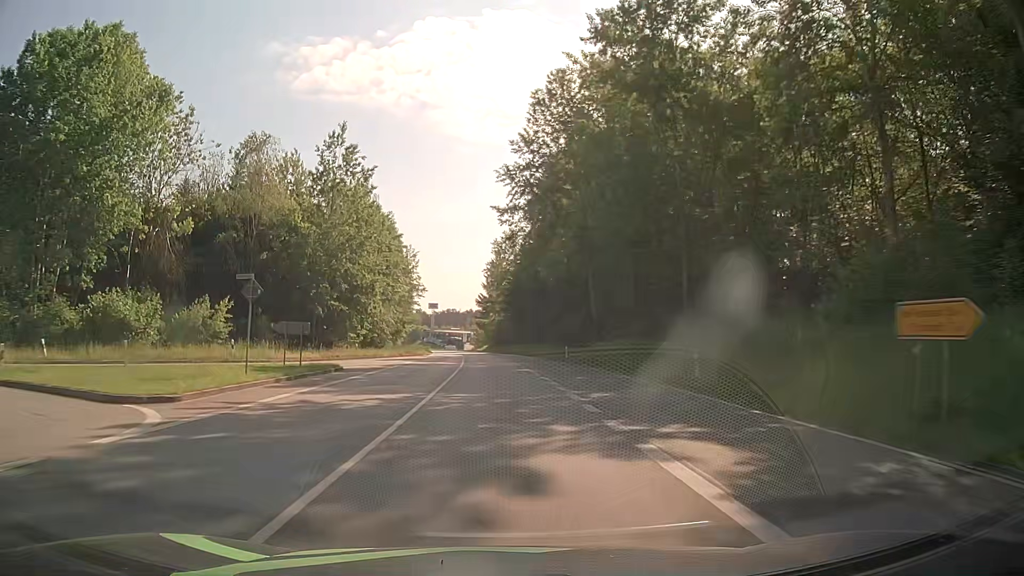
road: secondary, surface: asphalt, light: Day
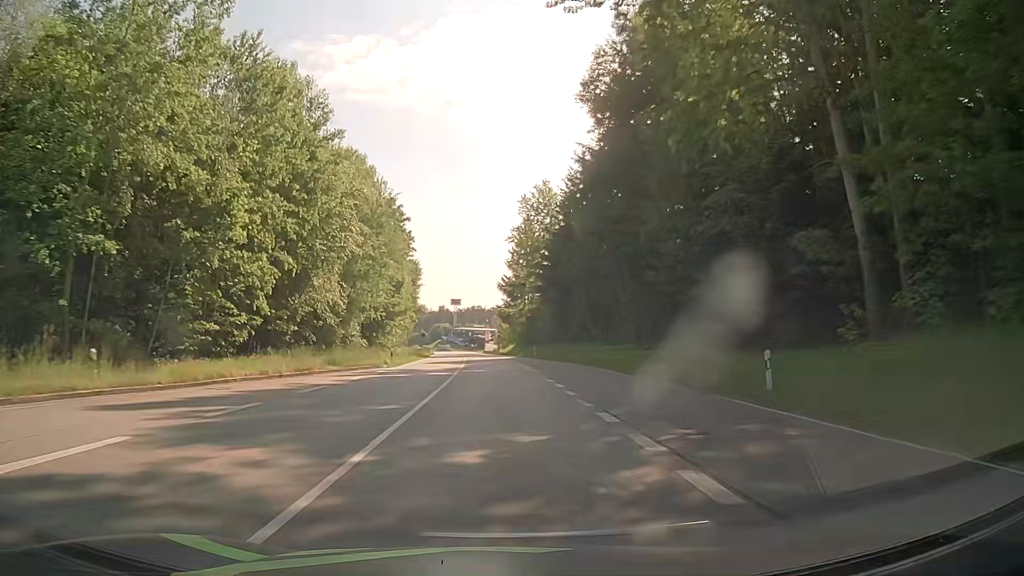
(-1.0, +37.7) m; -3°
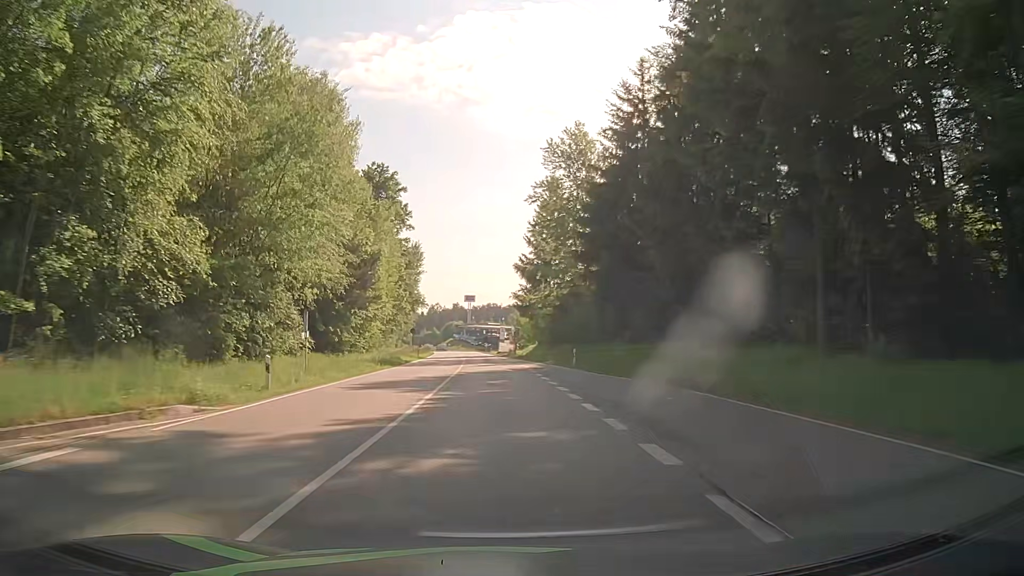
(-0.2, +25.2) m; -1°
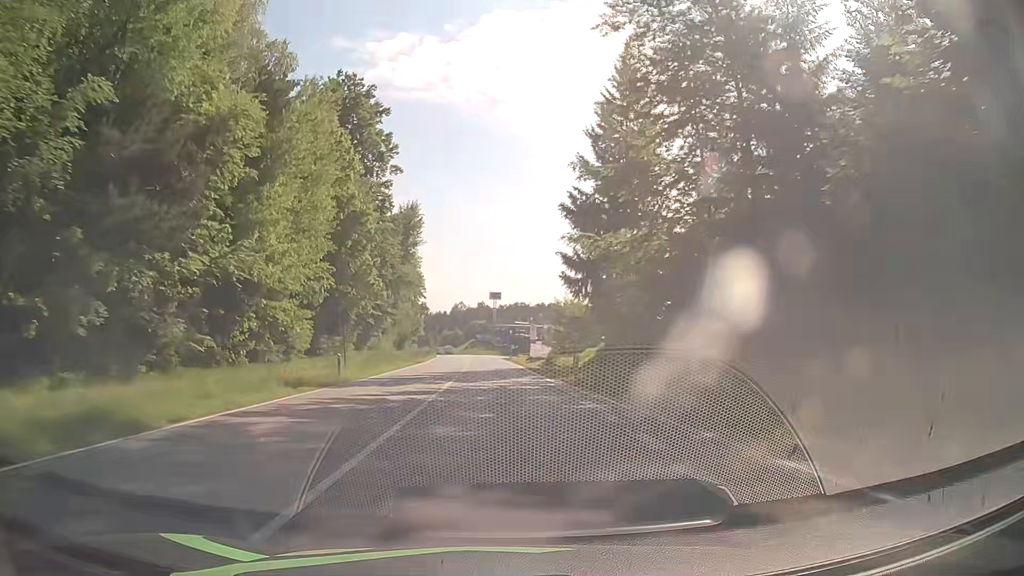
(-0.6, +37.7) m; -2°
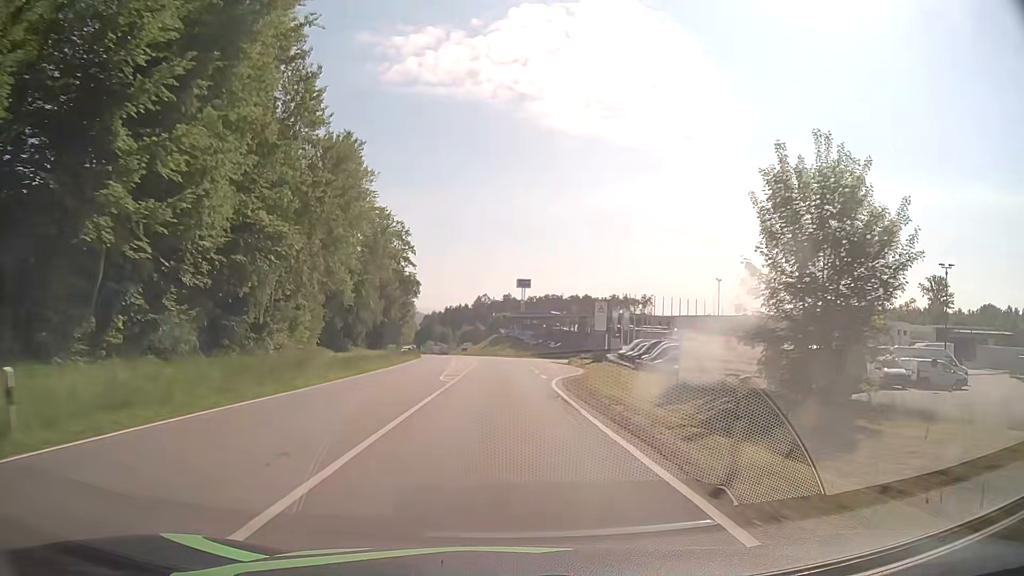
(-1.4, +62.8) m; -2°
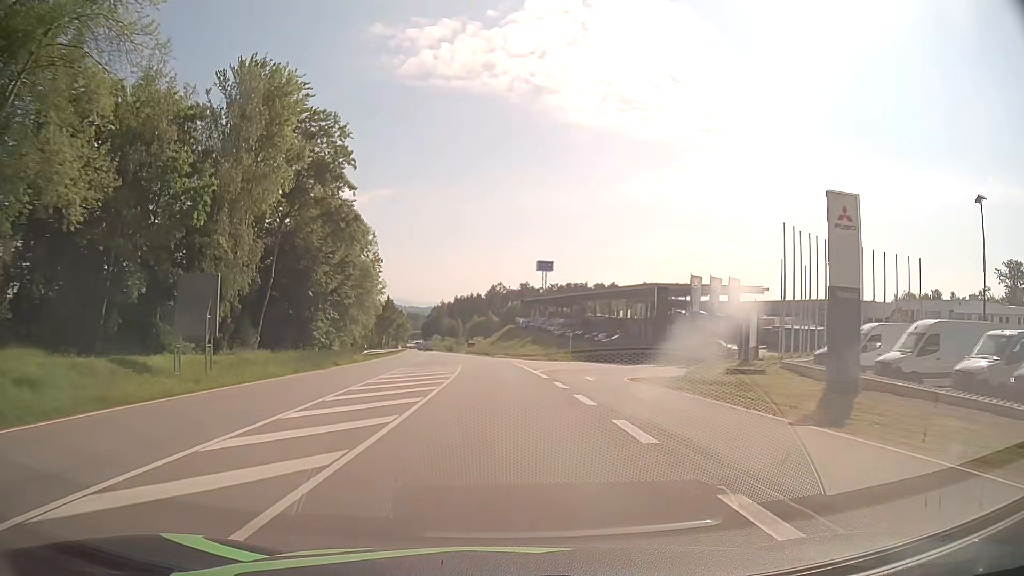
(-0.4, +50.2) m; -1°
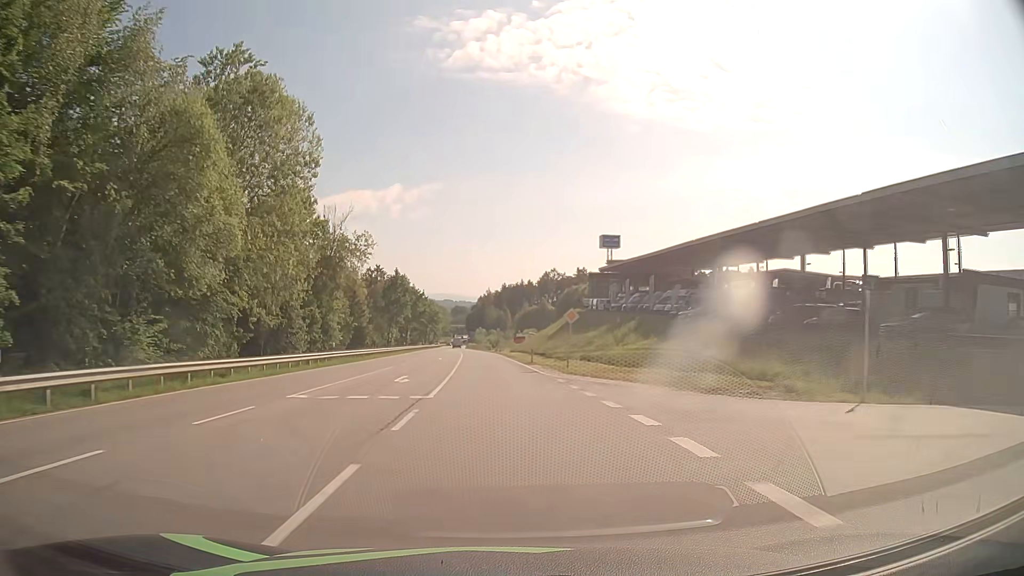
(-1.7, +50.2) m; -4°
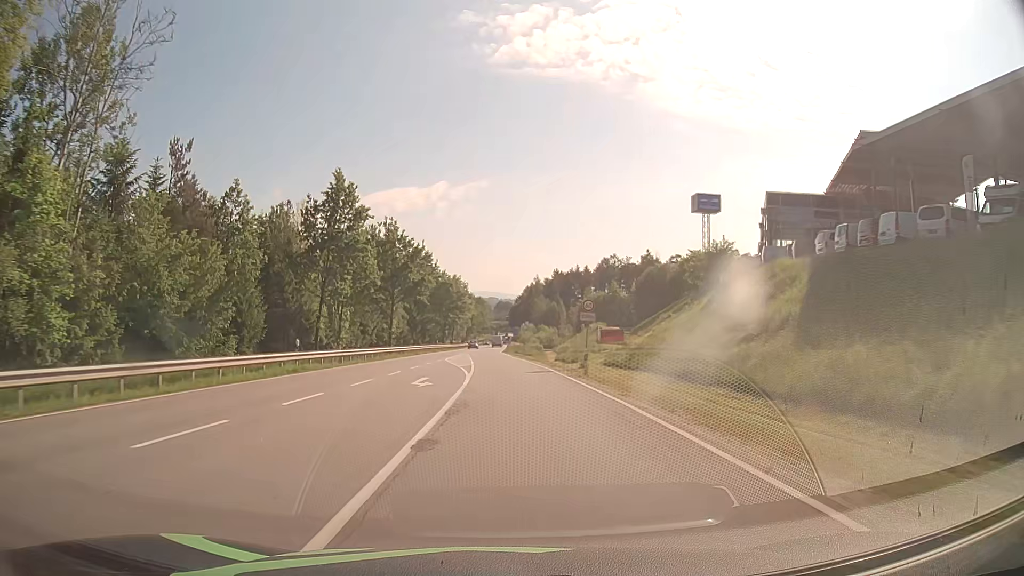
(-3.0, +62.7) m; -4°
(0, +10) (0, +20) (0, +30) (-1, +40) (-1, +50) (-1, +60) (-2, +70) (-2, +80) (-2, +90) (-2, +100) m
